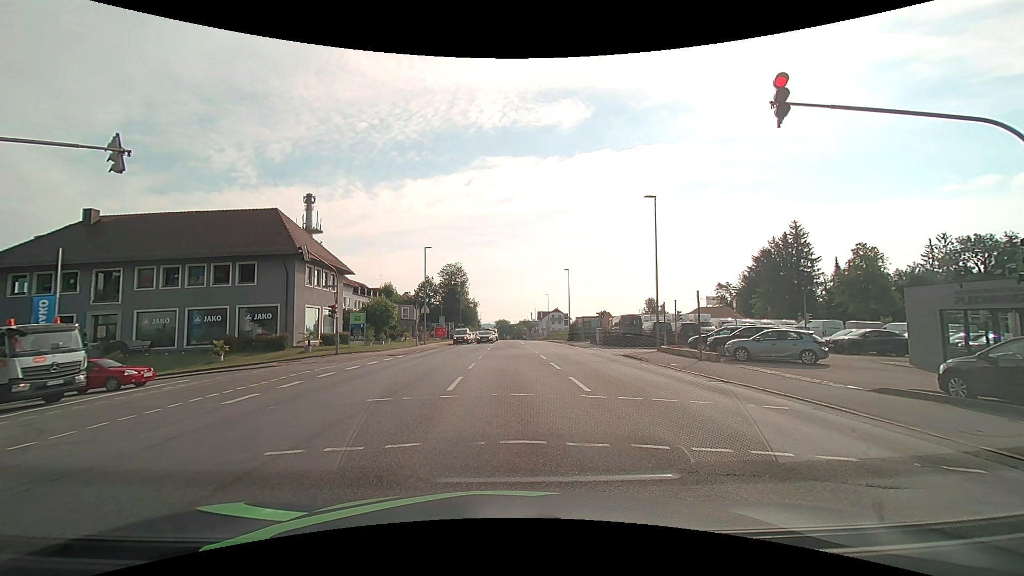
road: tertiary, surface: asphalt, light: Day
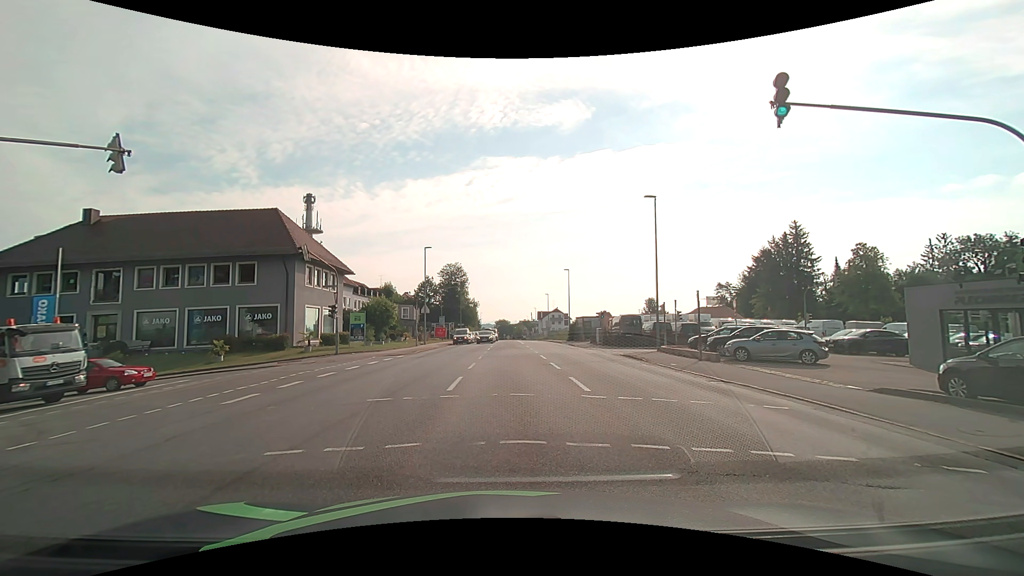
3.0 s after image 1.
(0.0, 0.0) m; 0°
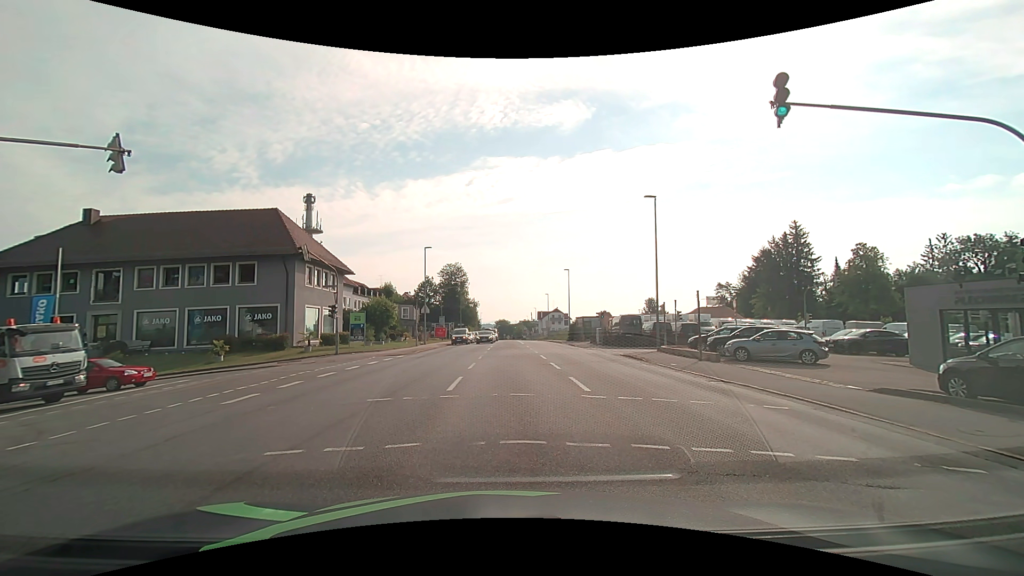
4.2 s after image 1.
(0.0, 0.0) m; 0°
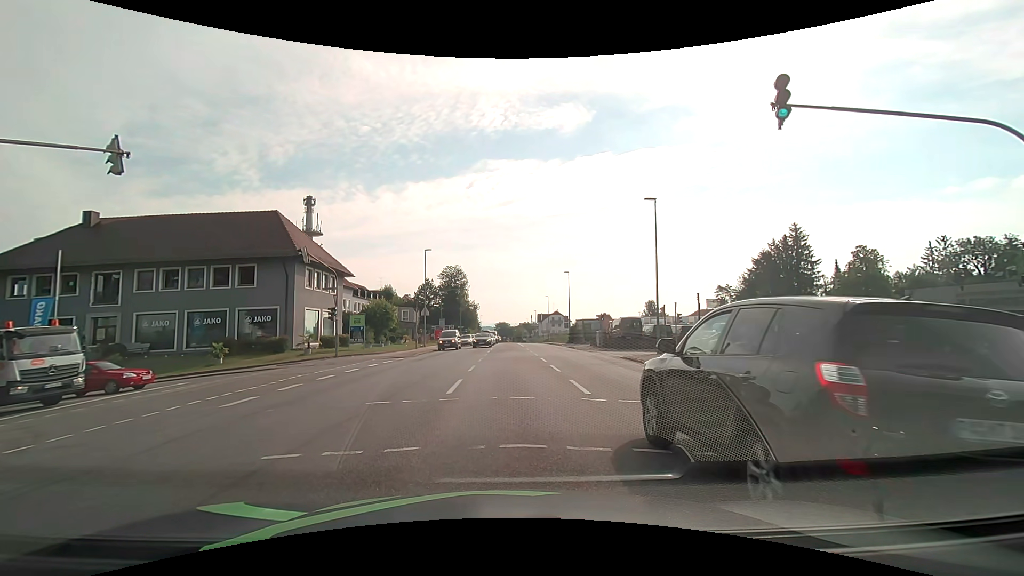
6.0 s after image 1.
(0.0, +0.1) m; 0°
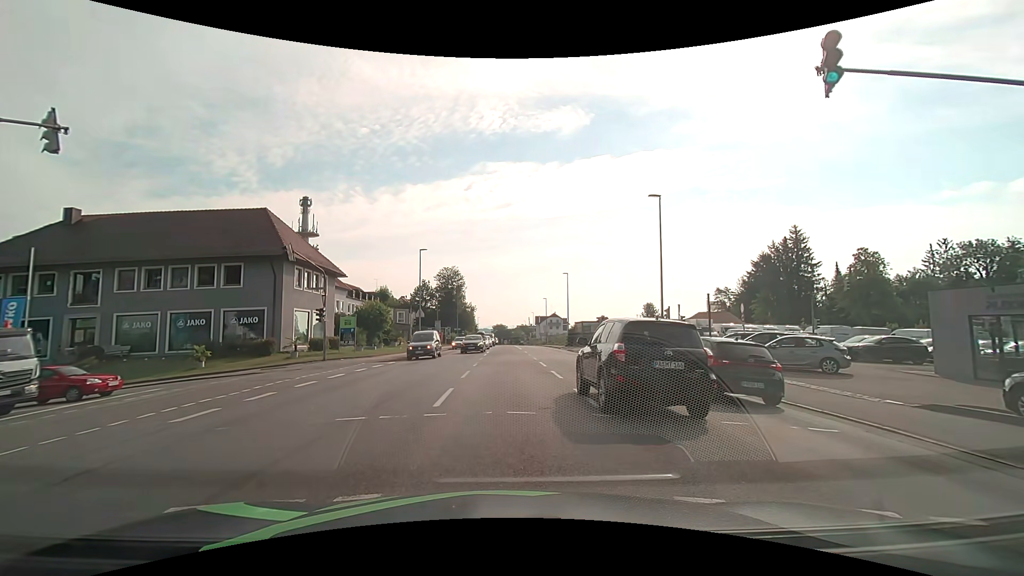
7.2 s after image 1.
(0.0, +1.7) m; -1°
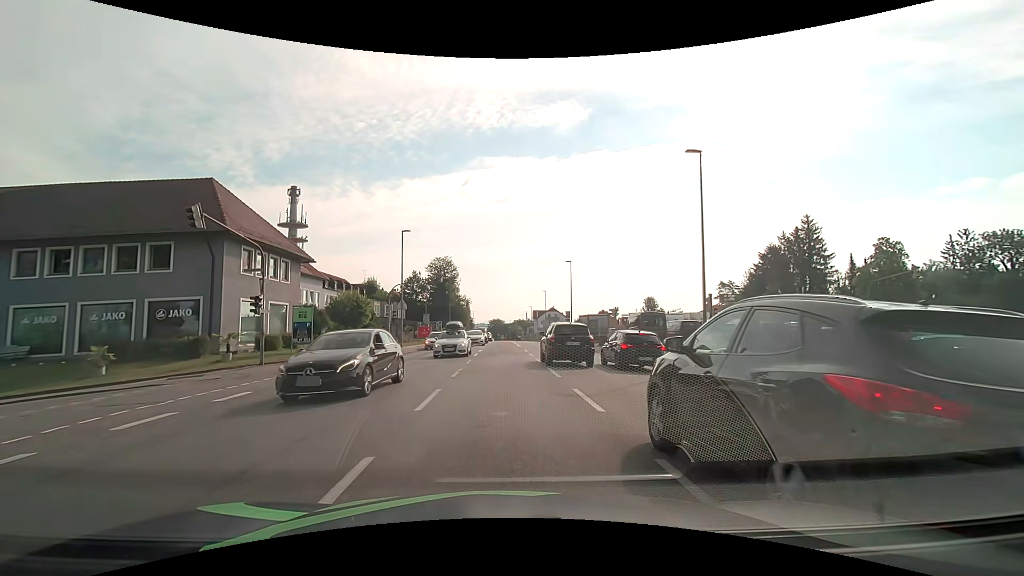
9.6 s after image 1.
(0.0, +7.2) m; +1°
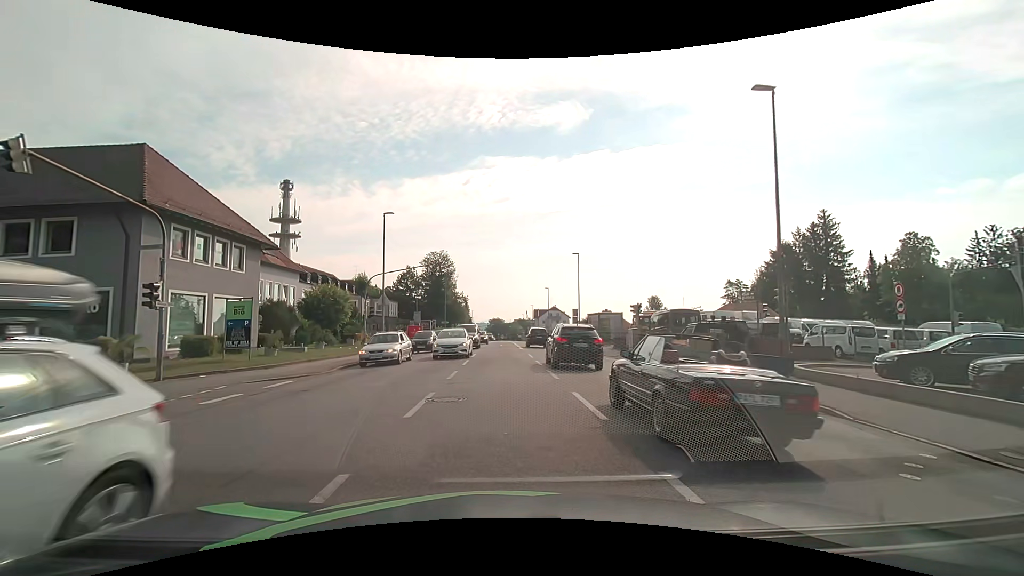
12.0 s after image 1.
(0.0, +6.5) m; 0°
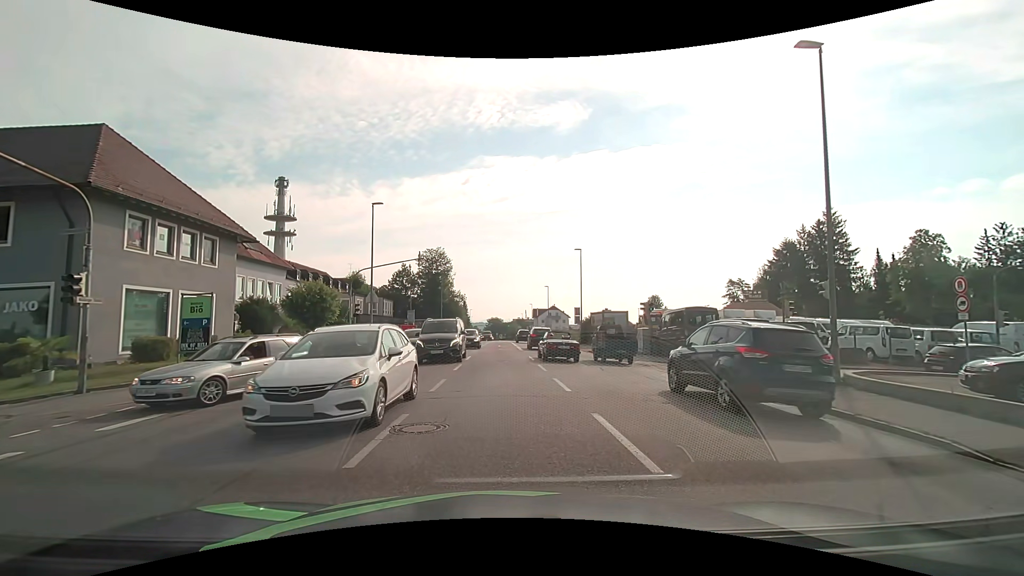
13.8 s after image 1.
(0.0, +2.6) m; 0°
